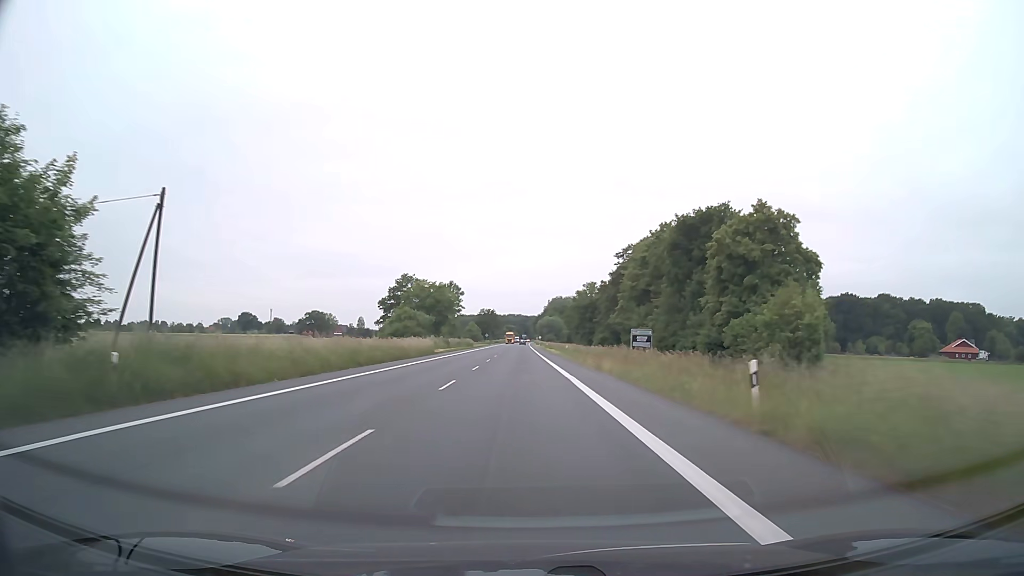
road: primary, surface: asphalt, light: Day
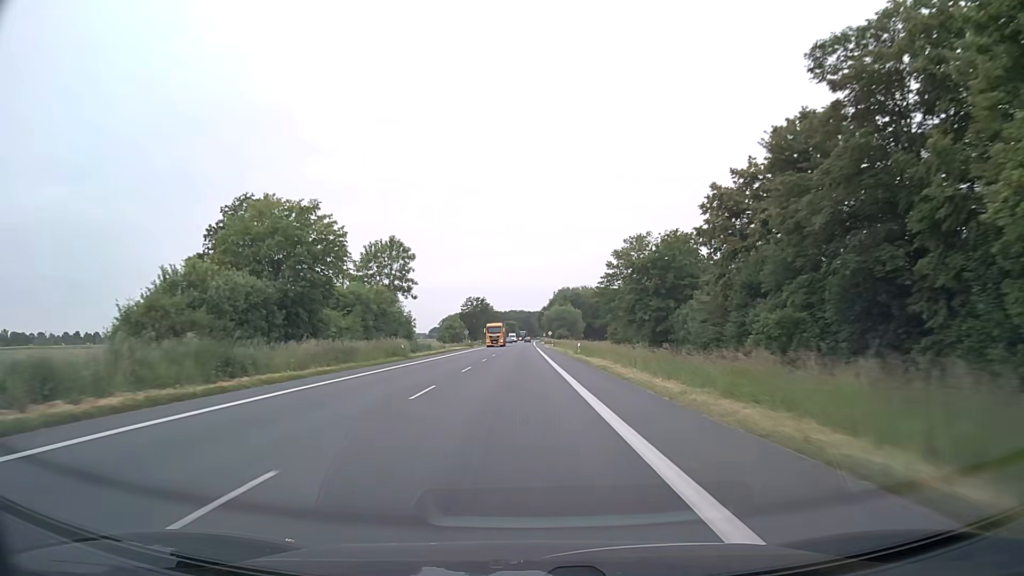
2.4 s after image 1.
(-0.4, +63.2) m; 0°
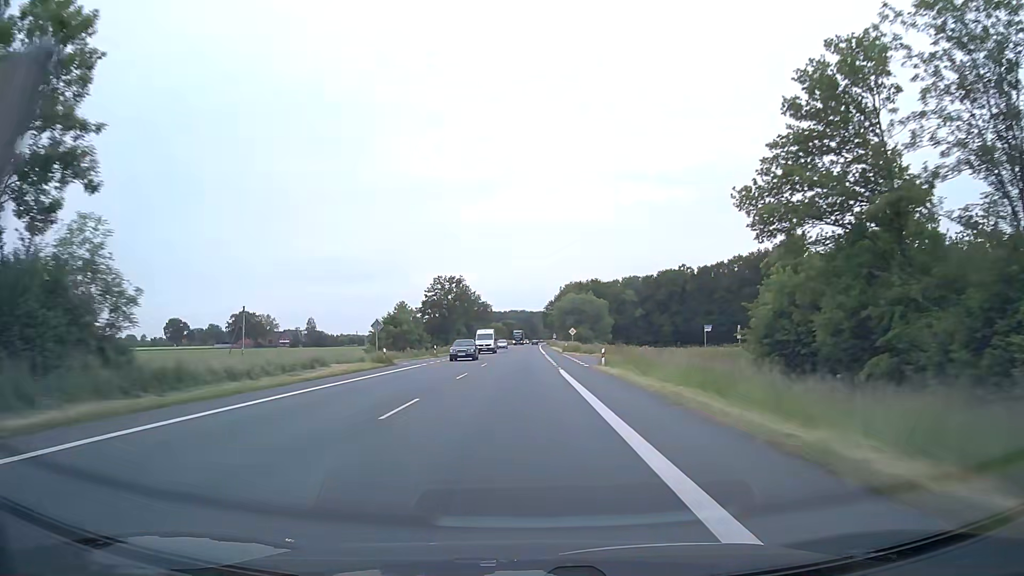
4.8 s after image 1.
(-0.2, +63.3) m; 0°
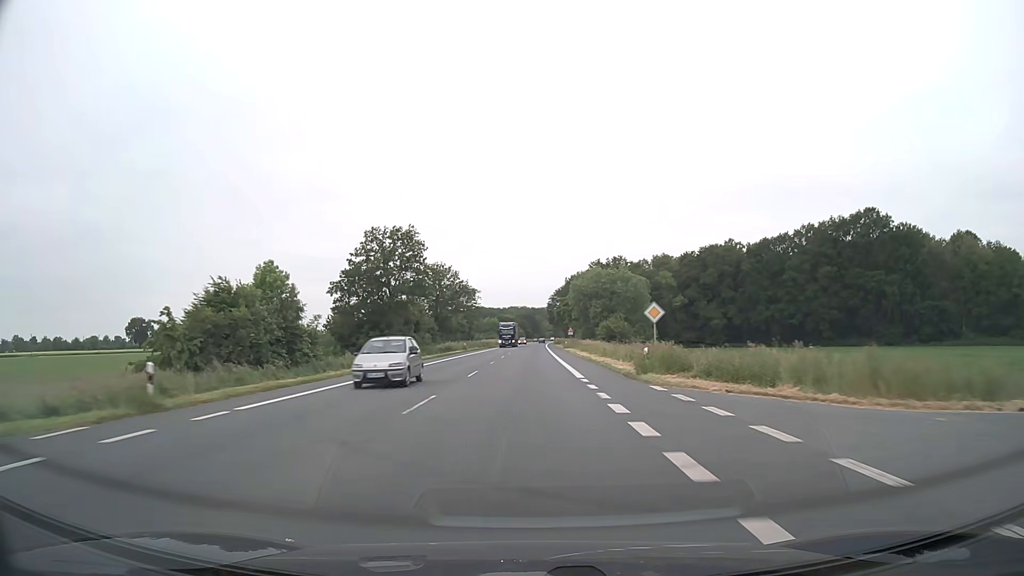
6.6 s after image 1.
(0.0, +47.4) m; 0°
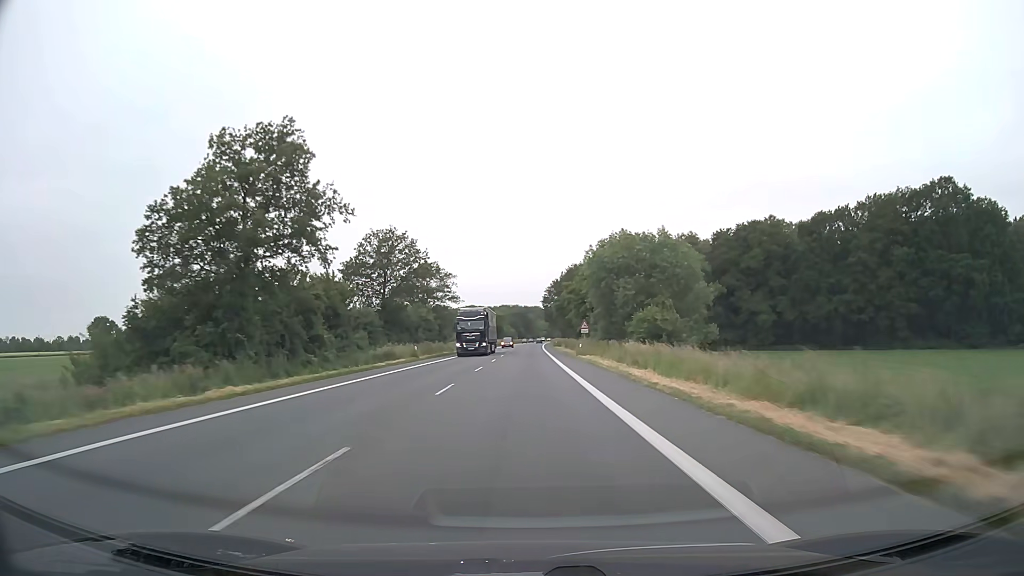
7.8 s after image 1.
(+0.2, +31.6) m; +1°
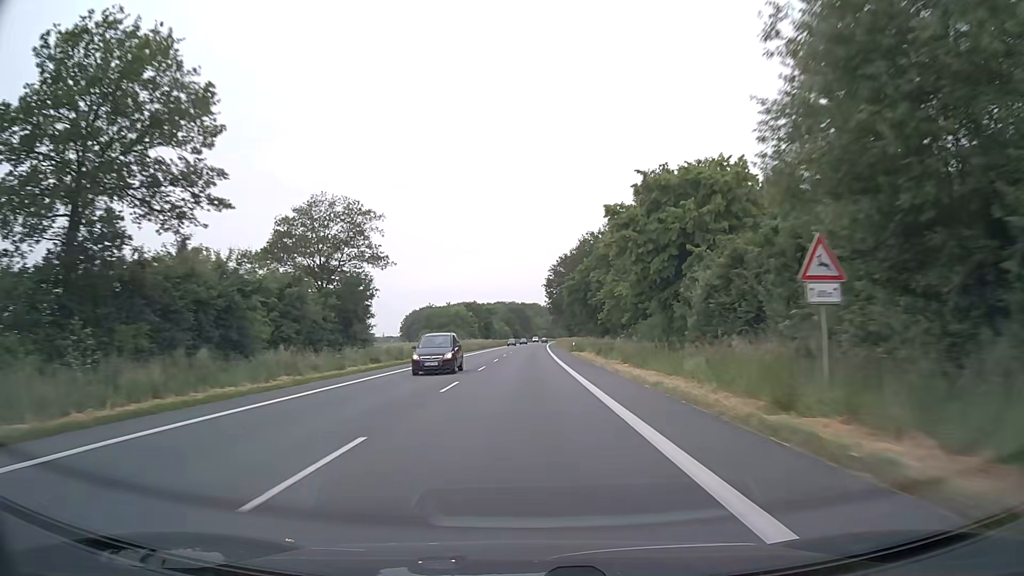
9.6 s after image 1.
(+0.1, +47.4) m; 0°
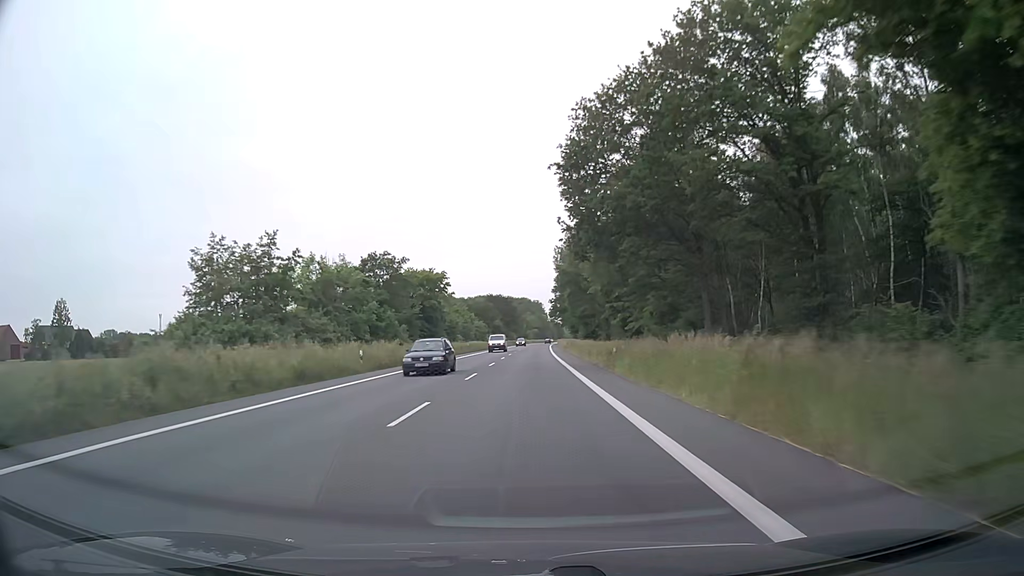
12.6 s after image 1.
(+0.5, +79.0) m; +1°
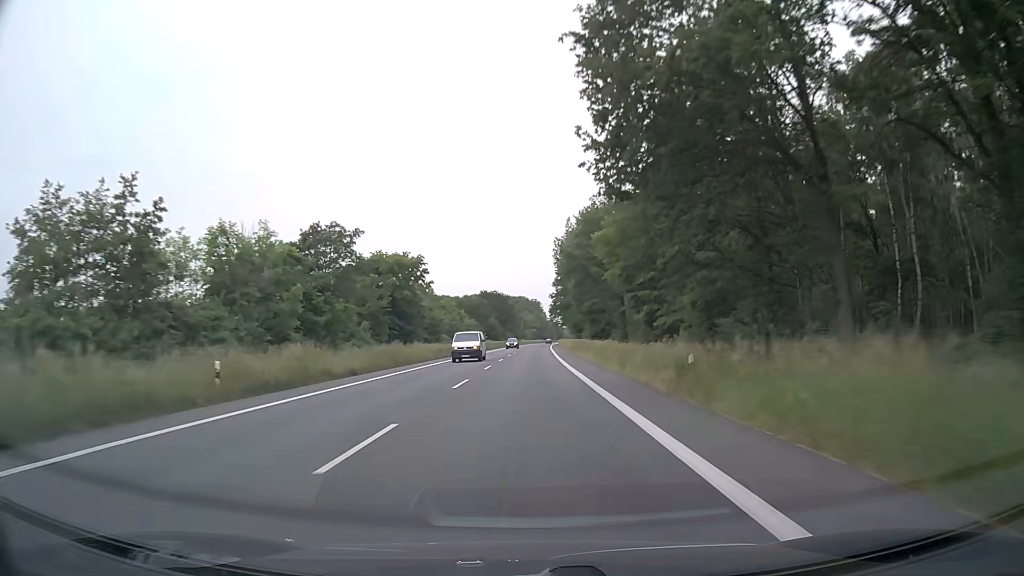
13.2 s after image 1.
(+0.1, +15.8) m; 0°
(0, +10) (0, +20) (0, +30) (0, +40) (+1, +50) (+1, +60) (+1, +70) (+1, +80) (+2, +90) (+2, +100) m
